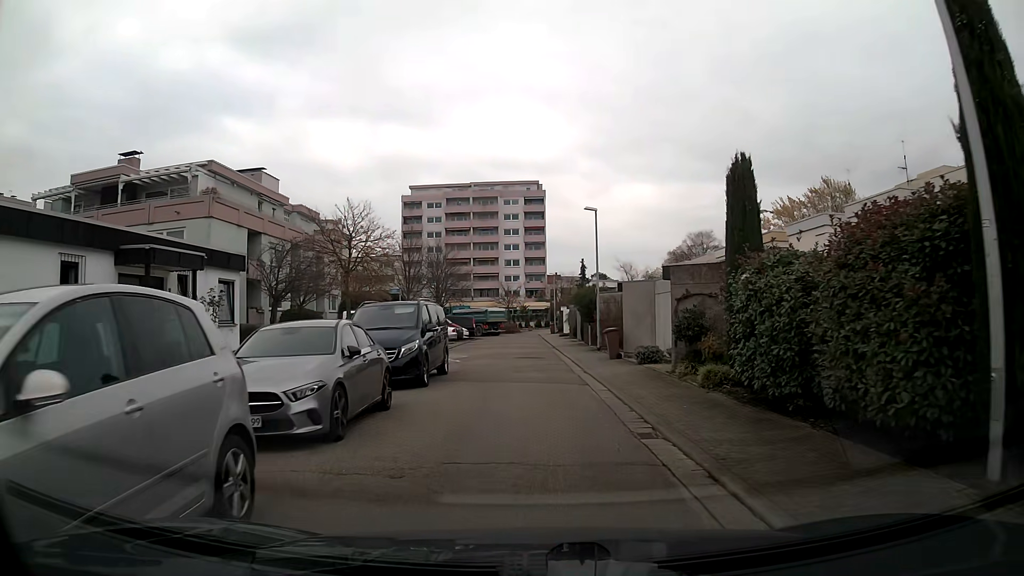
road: residential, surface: asphalt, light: Day
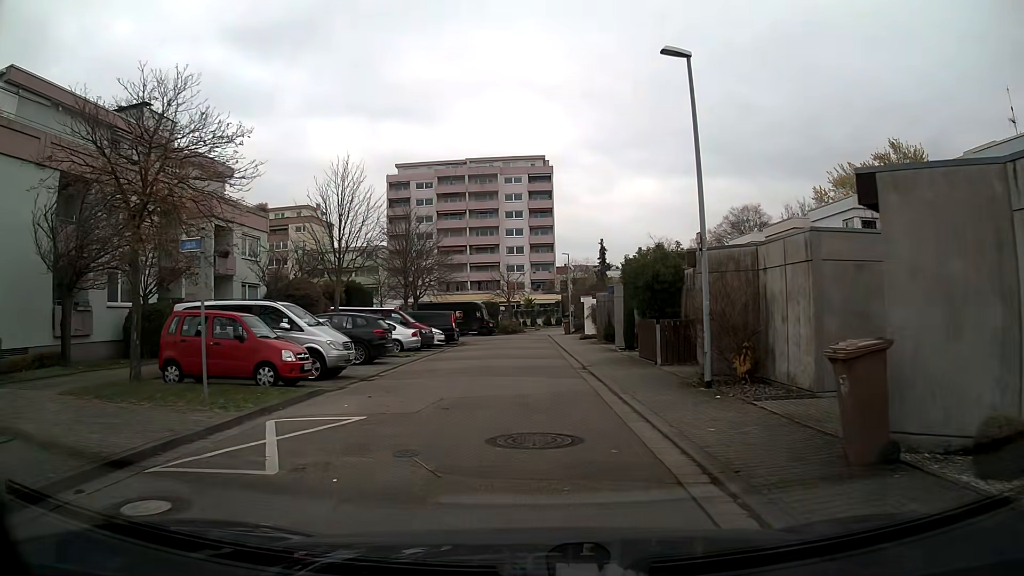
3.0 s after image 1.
(-0.1, +17.6) m; -1°
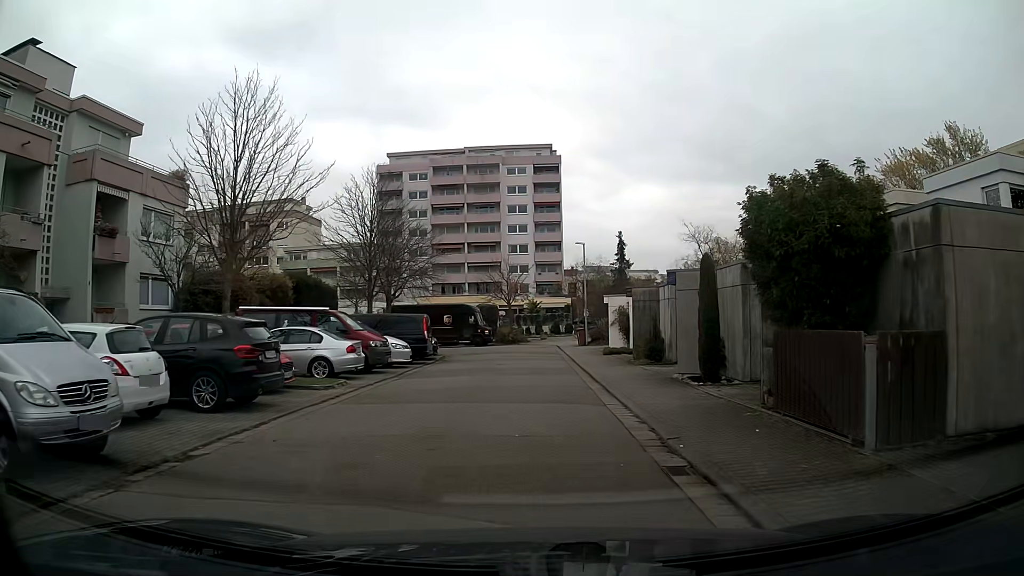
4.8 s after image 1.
(0.0, +10.9) m; -1°
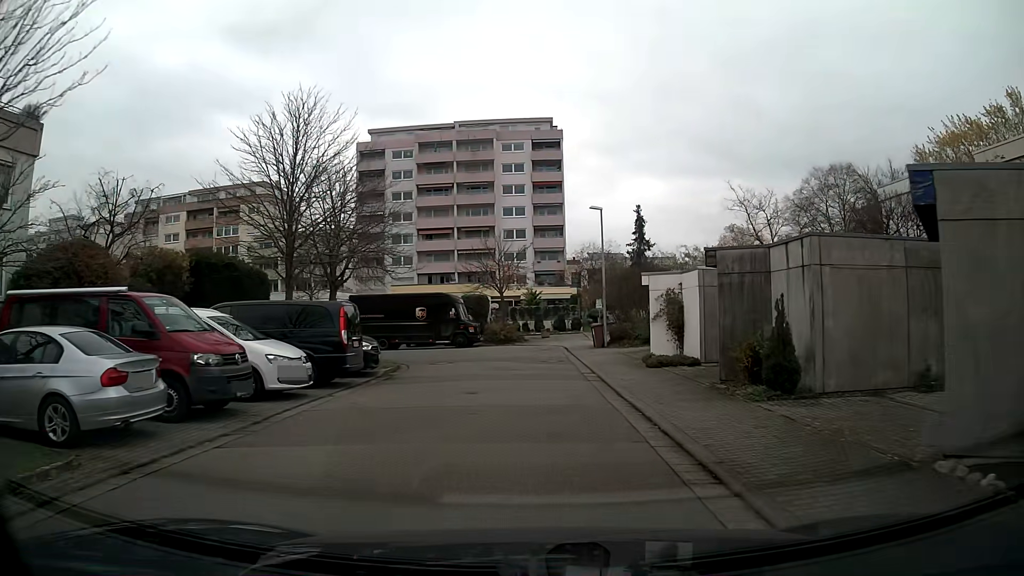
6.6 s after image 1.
(0.0, +10.9) m; +1°
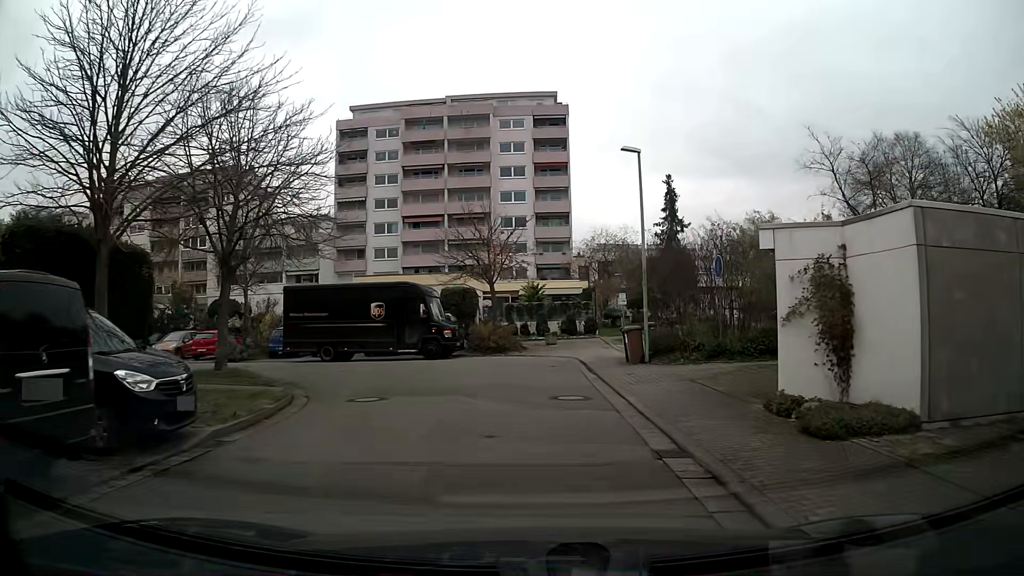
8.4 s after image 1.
(0.0, +10.4) m; 0°
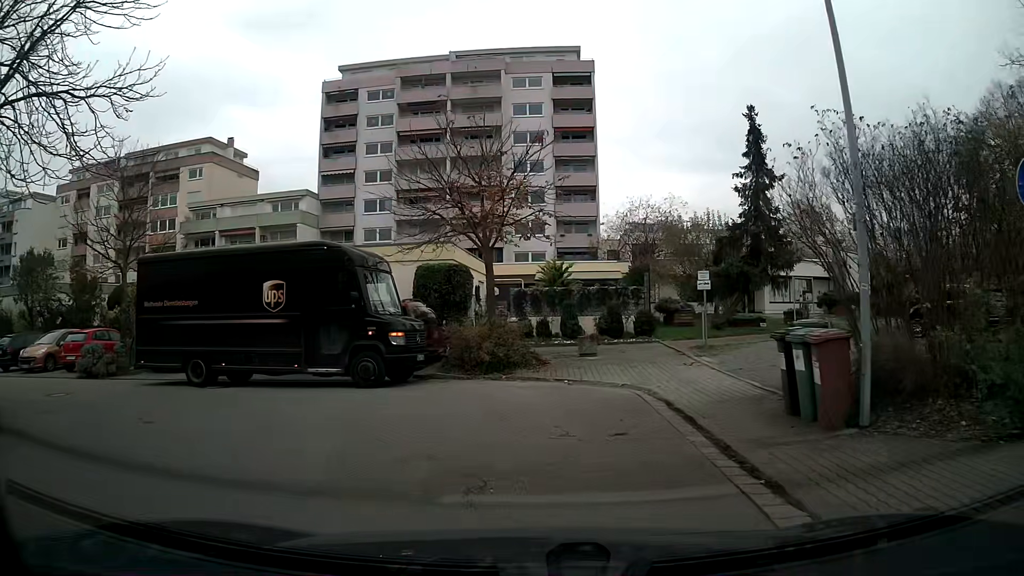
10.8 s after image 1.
(-0.2, +12.0) m; -3°
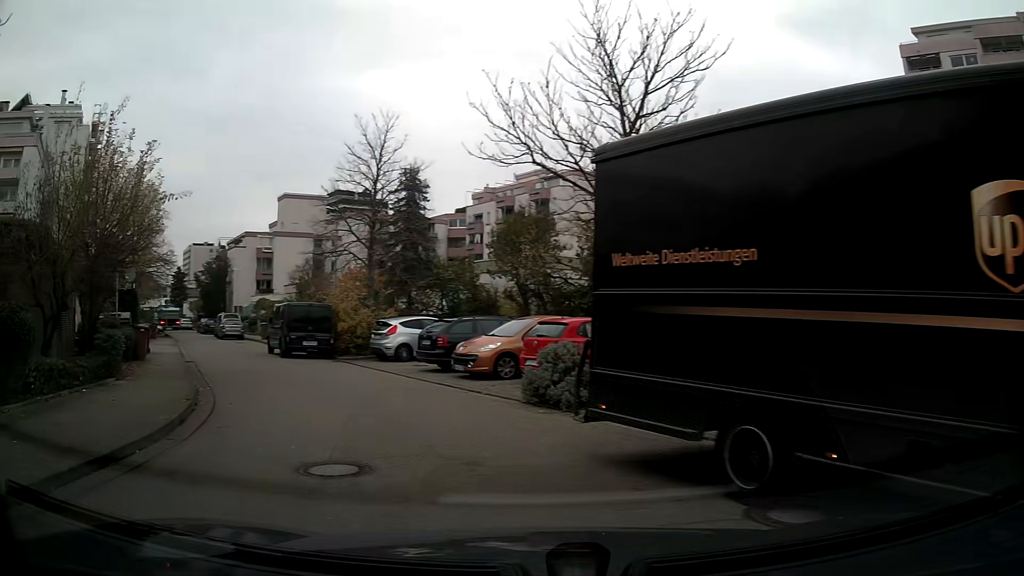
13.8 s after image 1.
(-4.1, +9.8) m; -53°
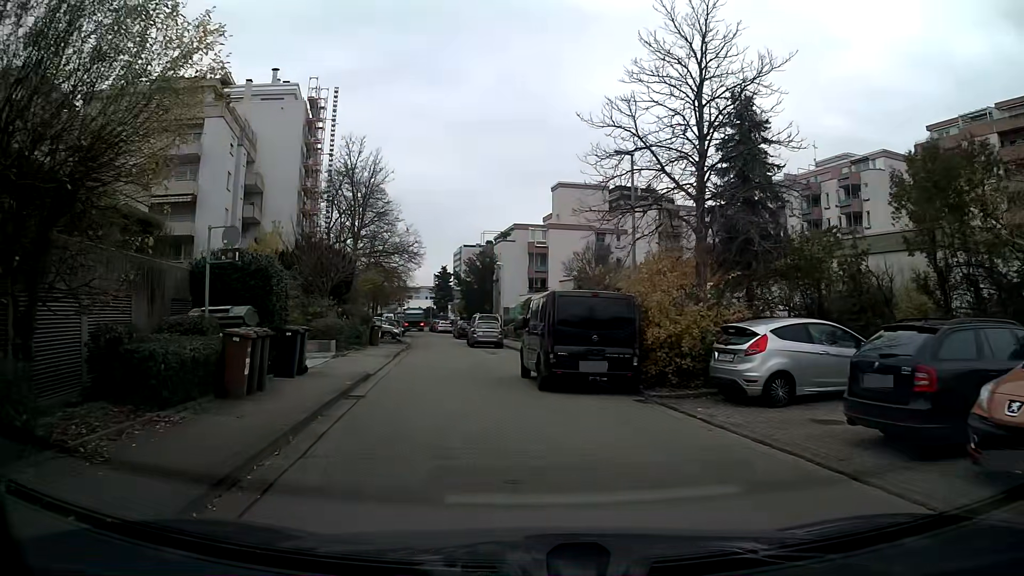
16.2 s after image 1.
(-2.5, +10.8) m; -21°
(-1, +10) (-2, +20) (-3, +30) (-4, +40) (-6, +50) (-7, +60) (-9, +69) (-11, +79) (-13, +89) (-13, +99) m
